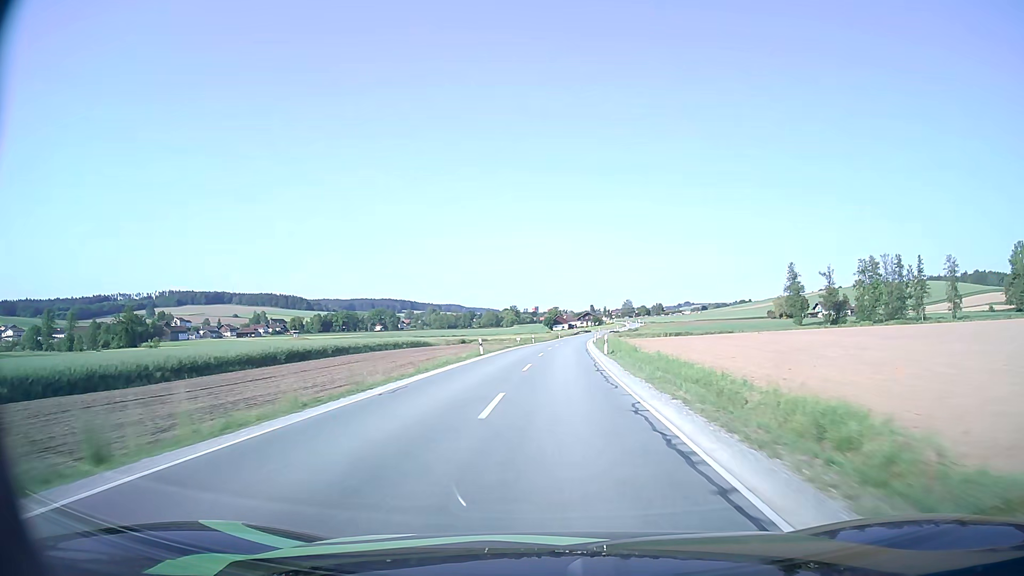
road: secondary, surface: asphalt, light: Day
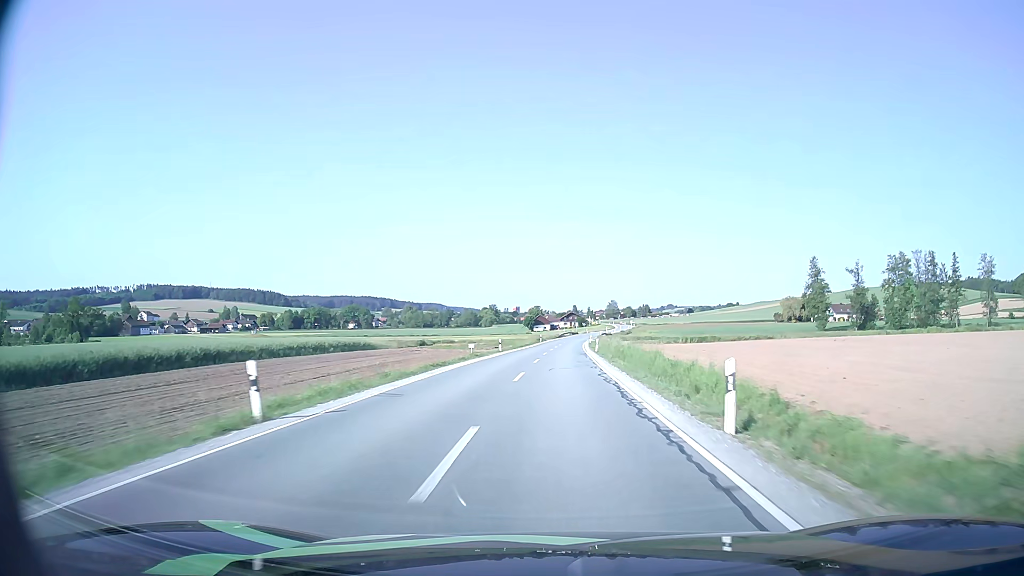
(+0.3, +28.3) m; +1°
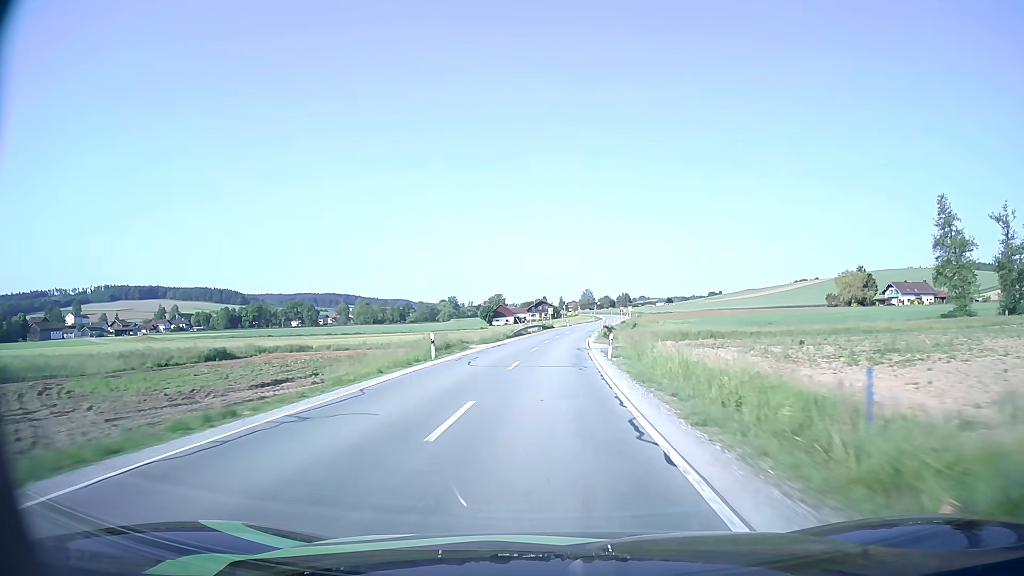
(+2.4, +69.2) m; +3°
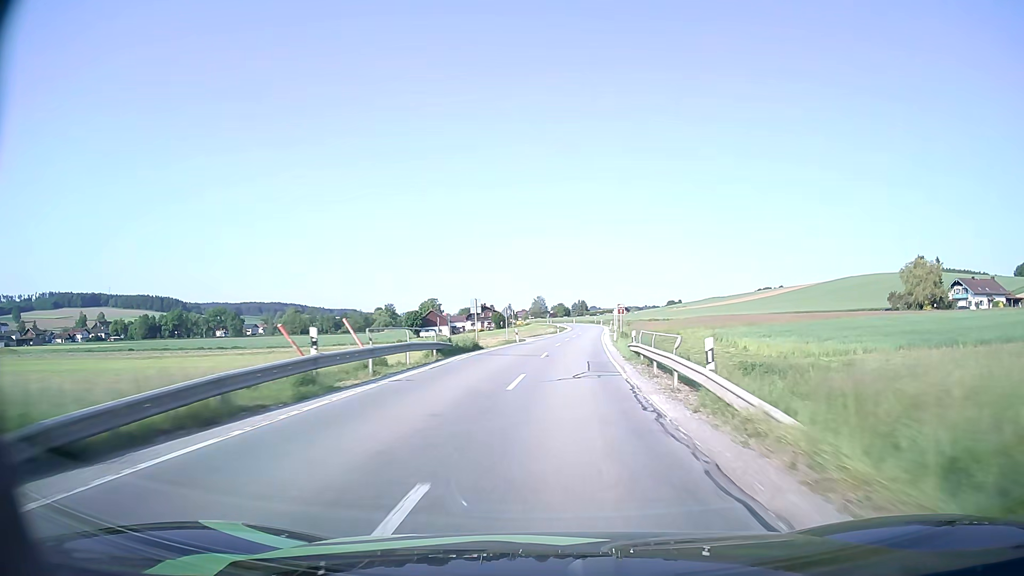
(+1.3, +53.6) m; +4°
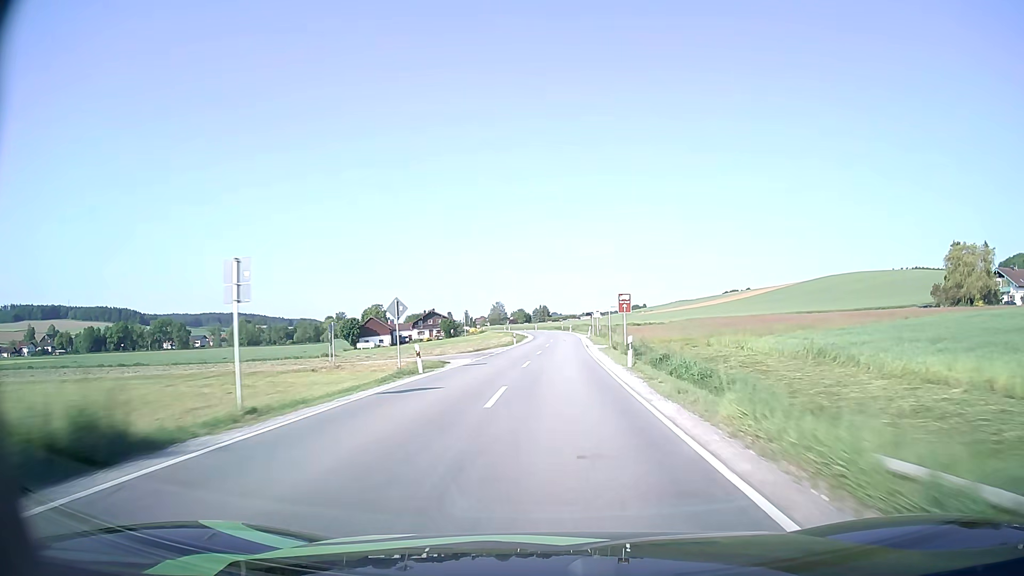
(+0.8, +26.3) m; +4°
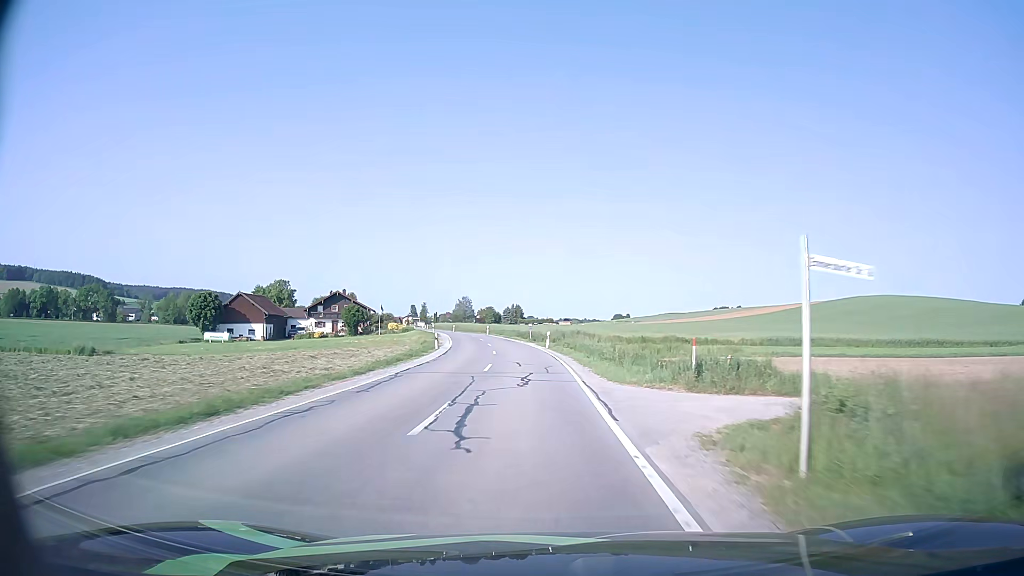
(+1.7, +61.9) m; +2°
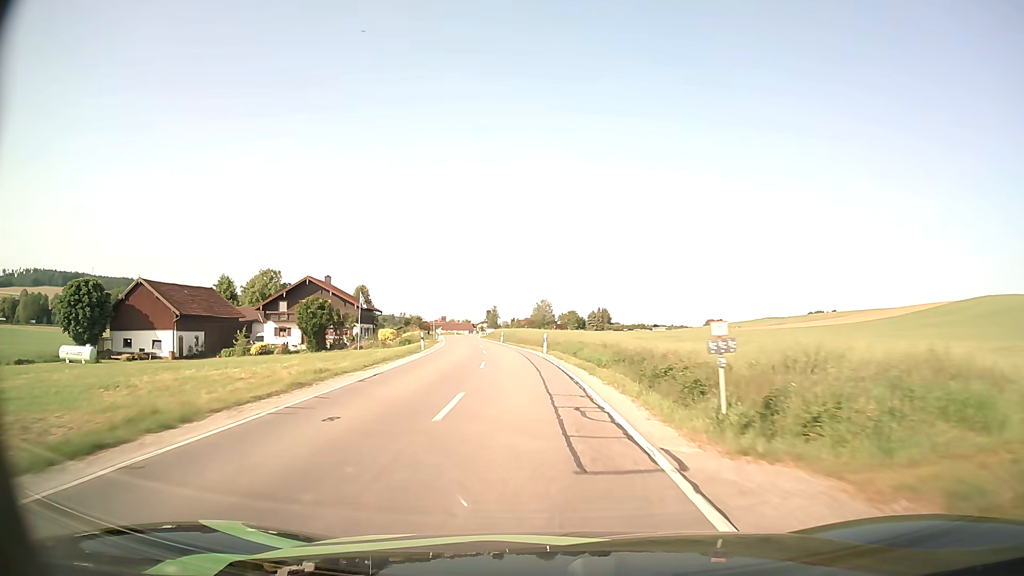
(-2.4, +47.4) m; -7°
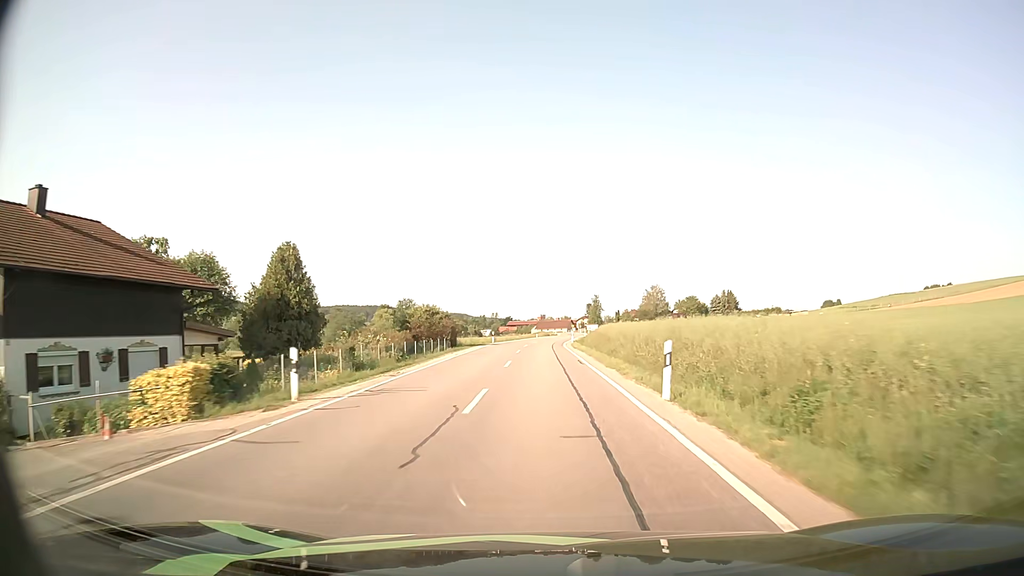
(-5.2, +58.9) m; -9°
(0, +10) (0, +20) (0, +30) (0, +40) (0, +50) (0, +60) (0, +70) (+1, +80) (+2, +90) (+3, +100) m
